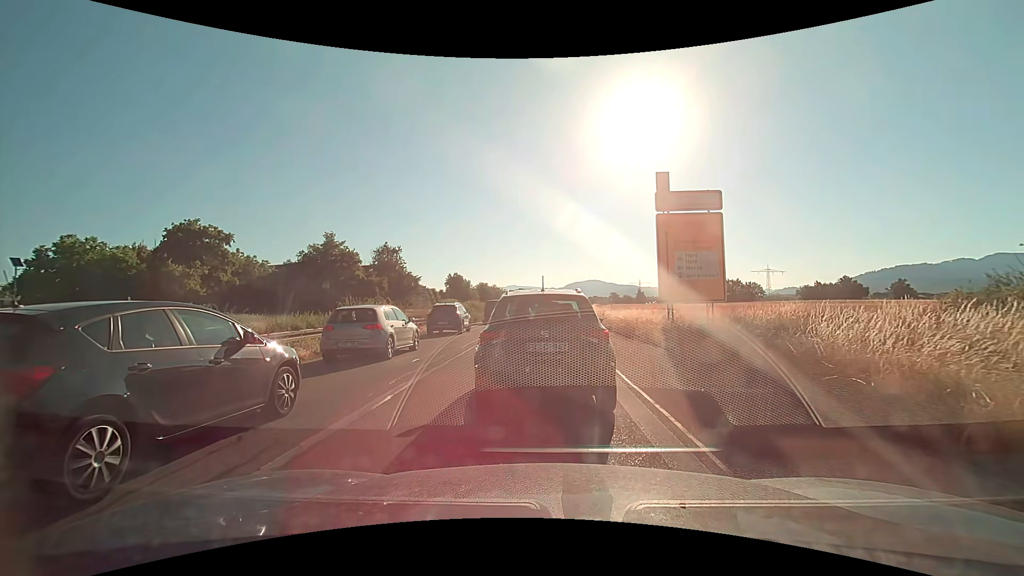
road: trunk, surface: asphalt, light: Day
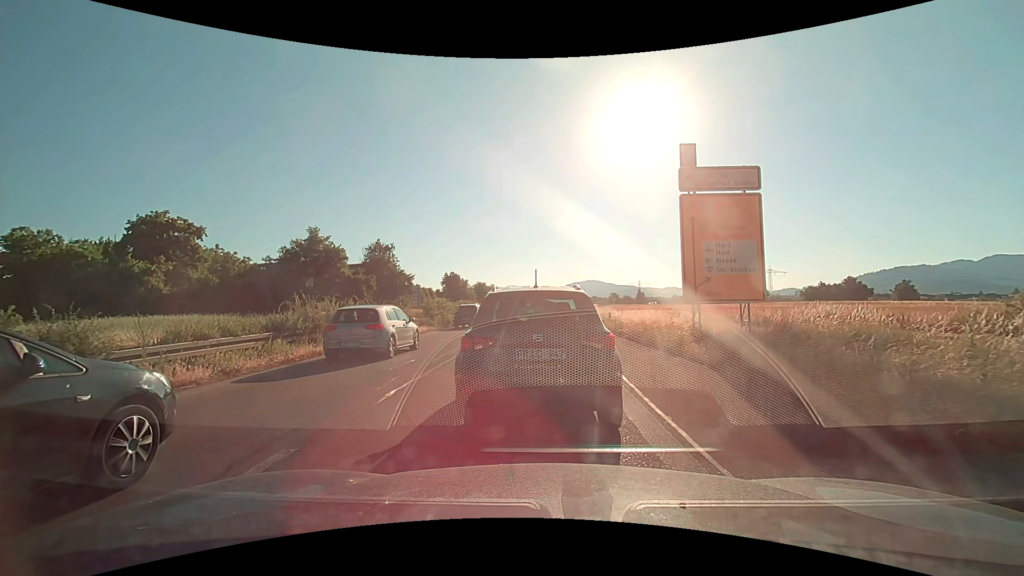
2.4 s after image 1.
(0.0, +3.8) m; -2°
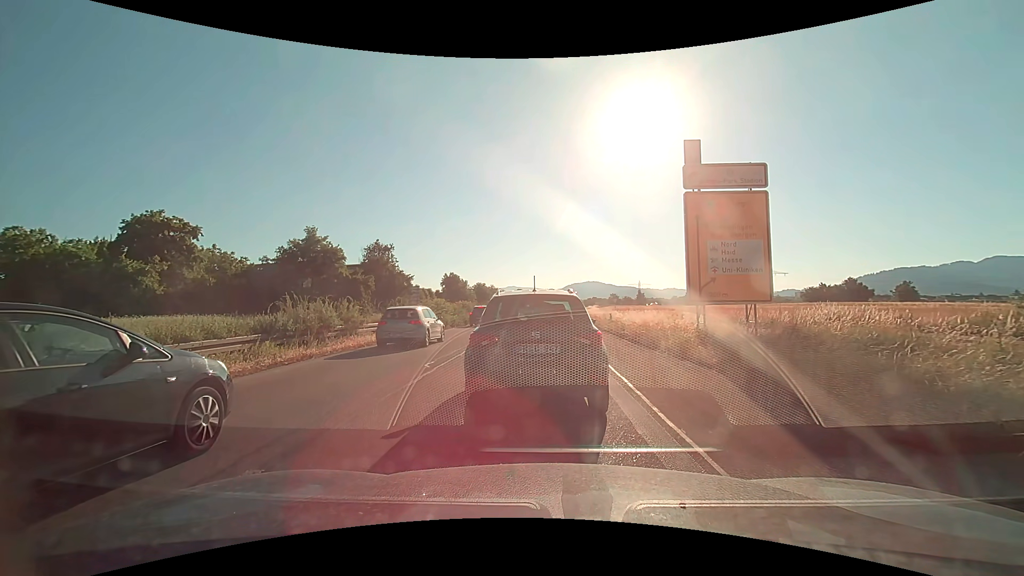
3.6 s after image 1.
(0.0, +0.5) m; 0°
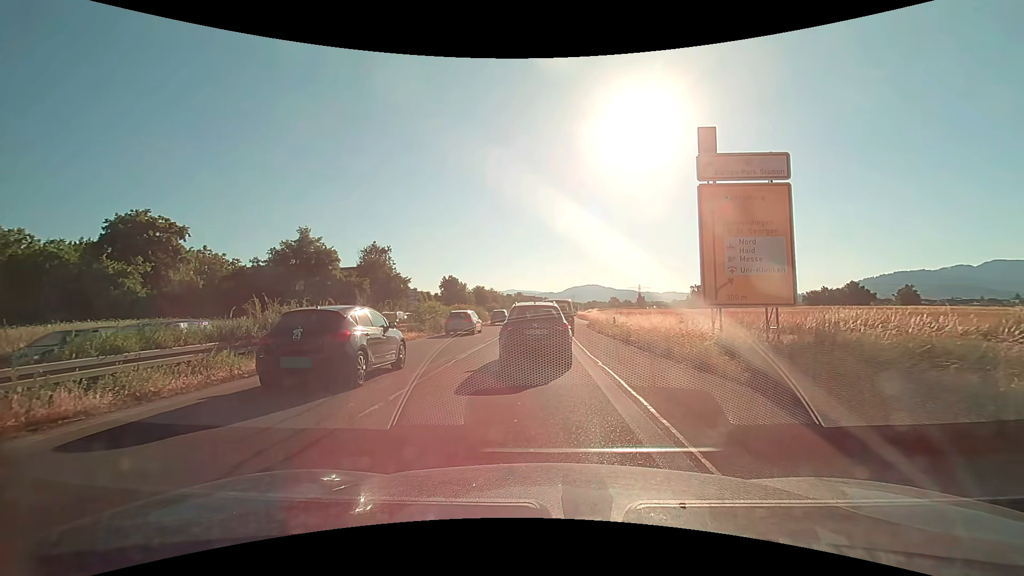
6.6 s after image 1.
(0.0, +1.8) m; +2°
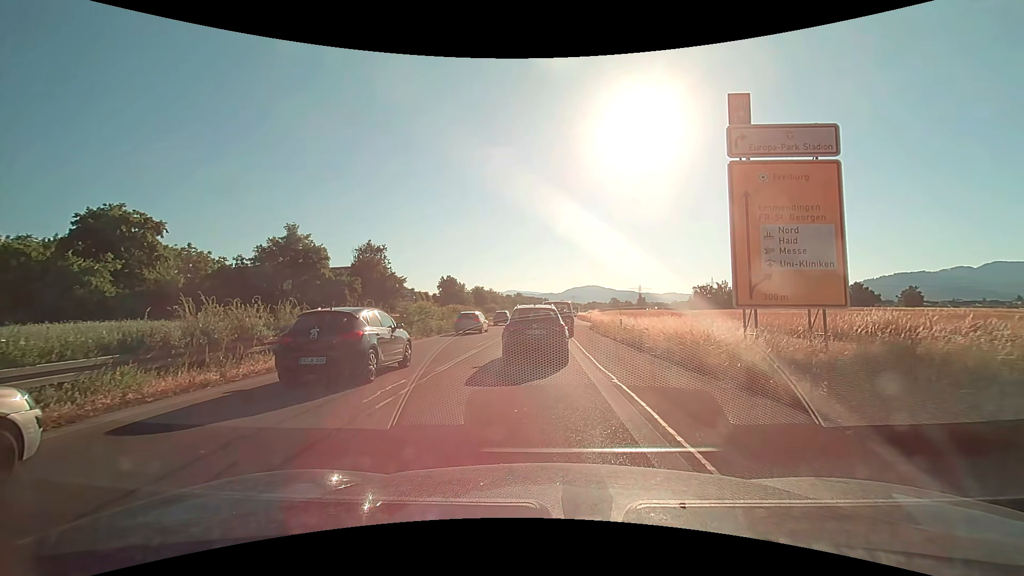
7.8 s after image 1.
(0.0, +2.9) m; 0°
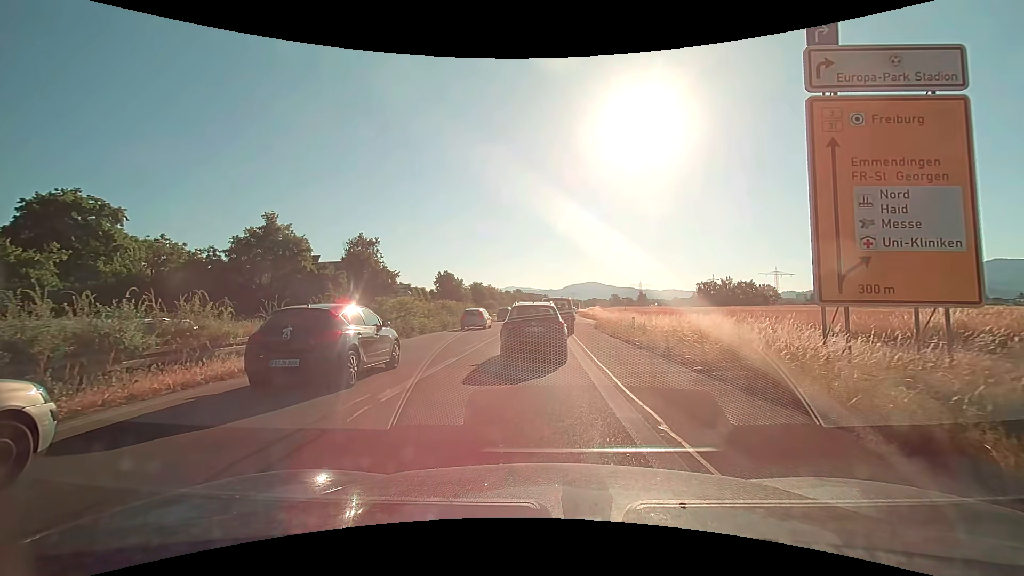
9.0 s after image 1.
(0.0, +4.1) m; -1°
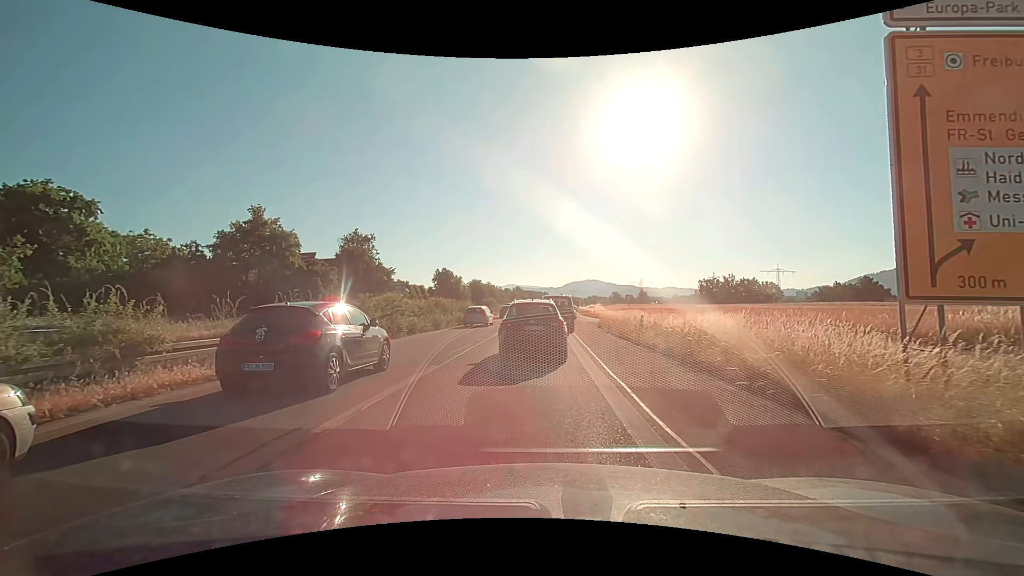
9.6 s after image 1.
(0.0, +2.2) m; 0°
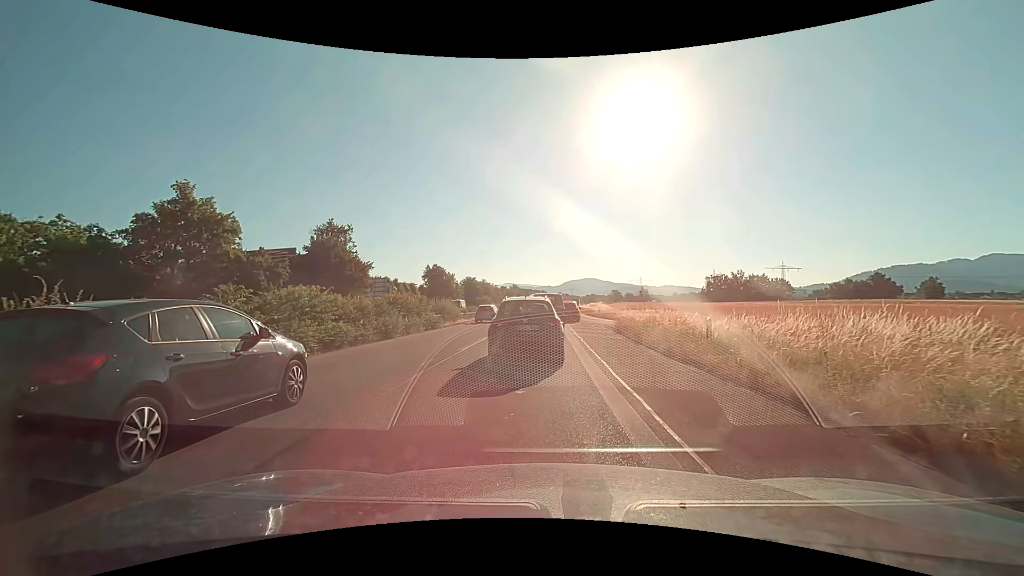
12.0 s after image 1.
(0.0, +9.0) m; +1°
